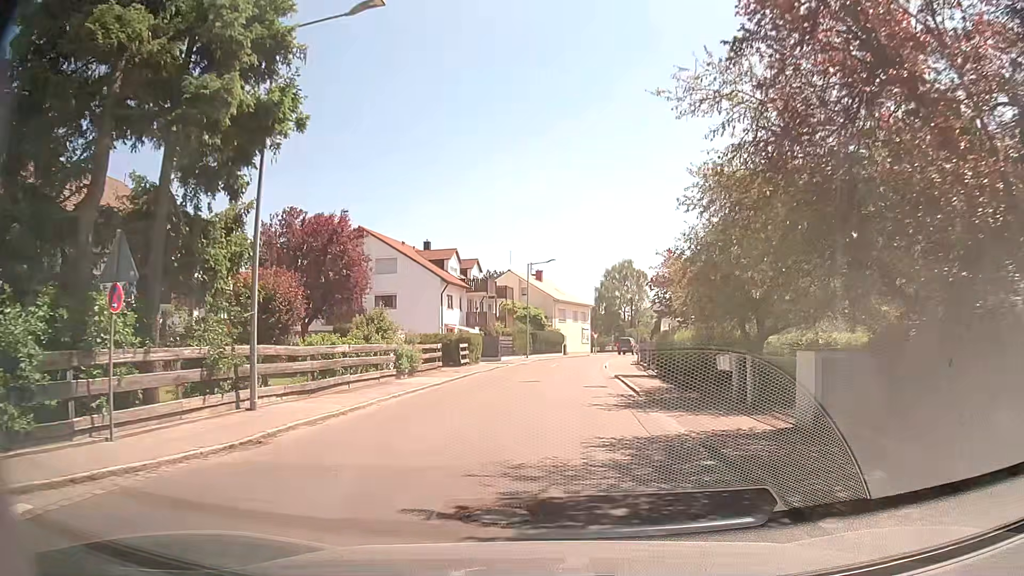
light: Day
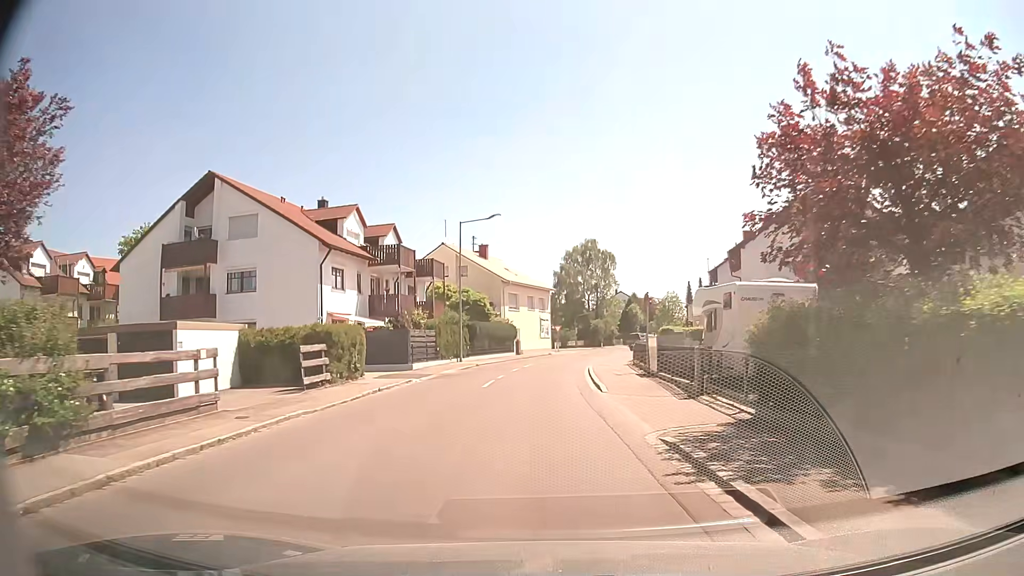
(+0.7, +19.8) m; +5°
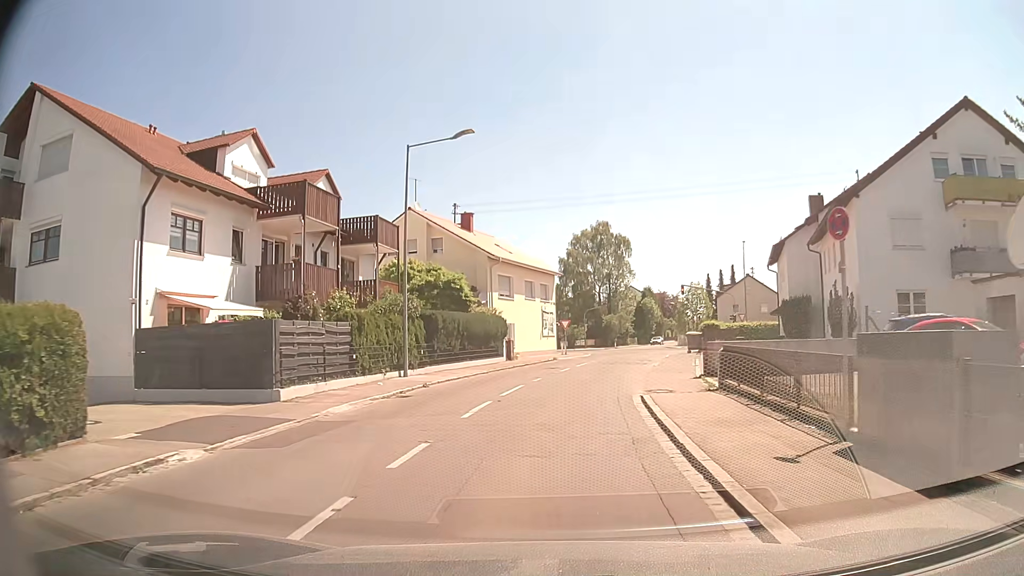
(-0.1, +16.1) m; -1°
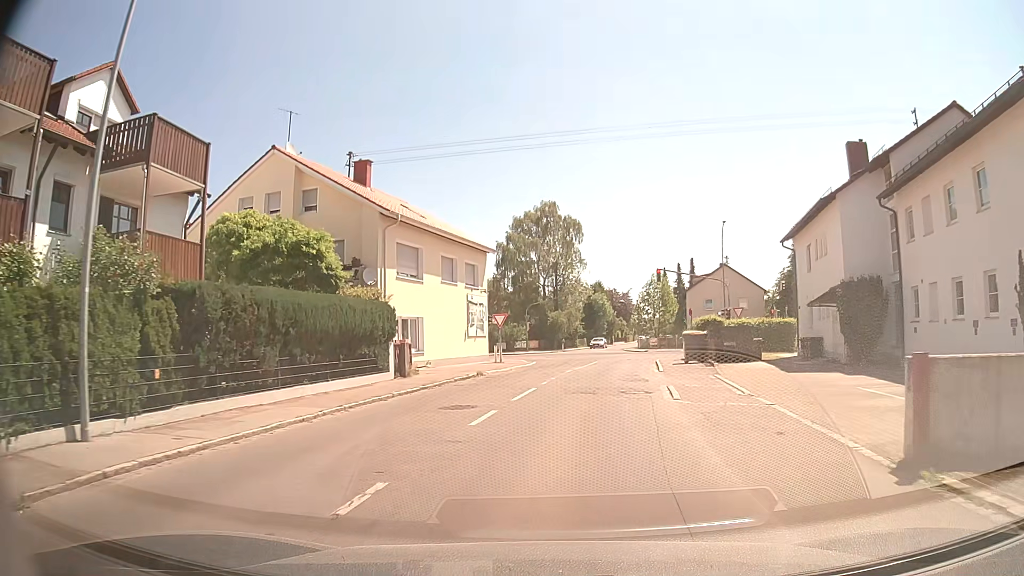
(+0.6, +15.0) m; +5°
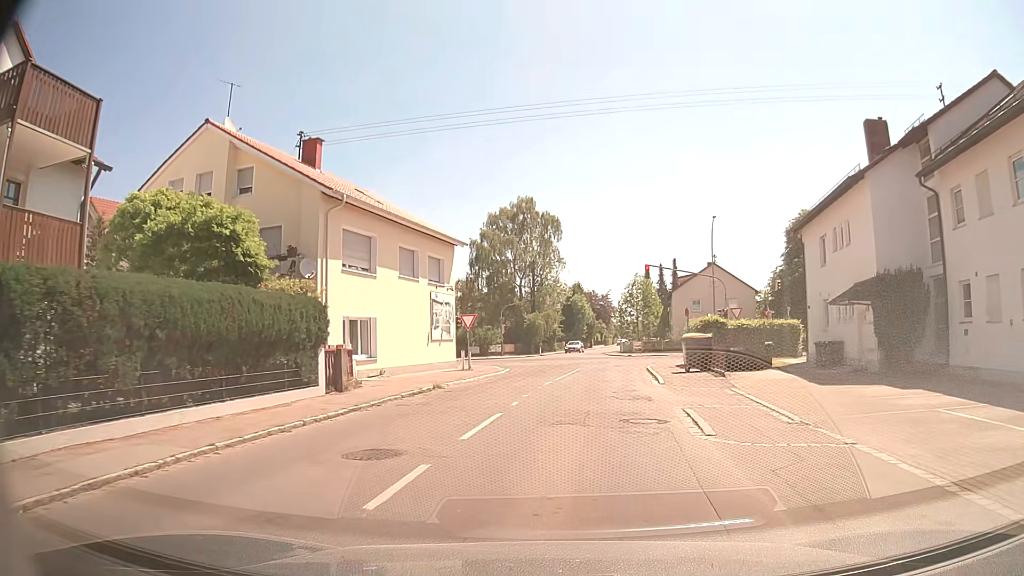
(+0.1, +4.7) m; +1°
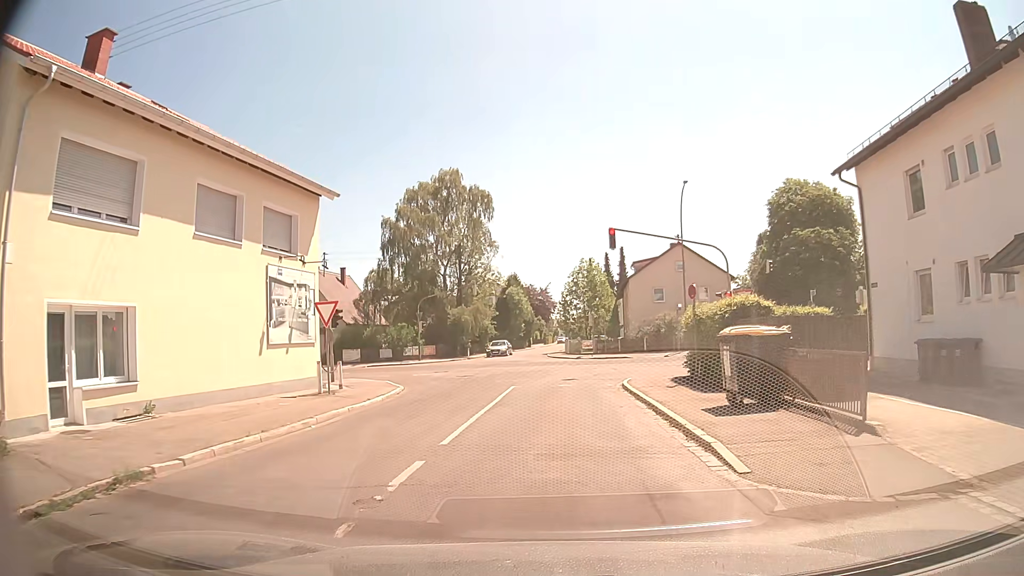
(+0.8, +12.8) m; +6°
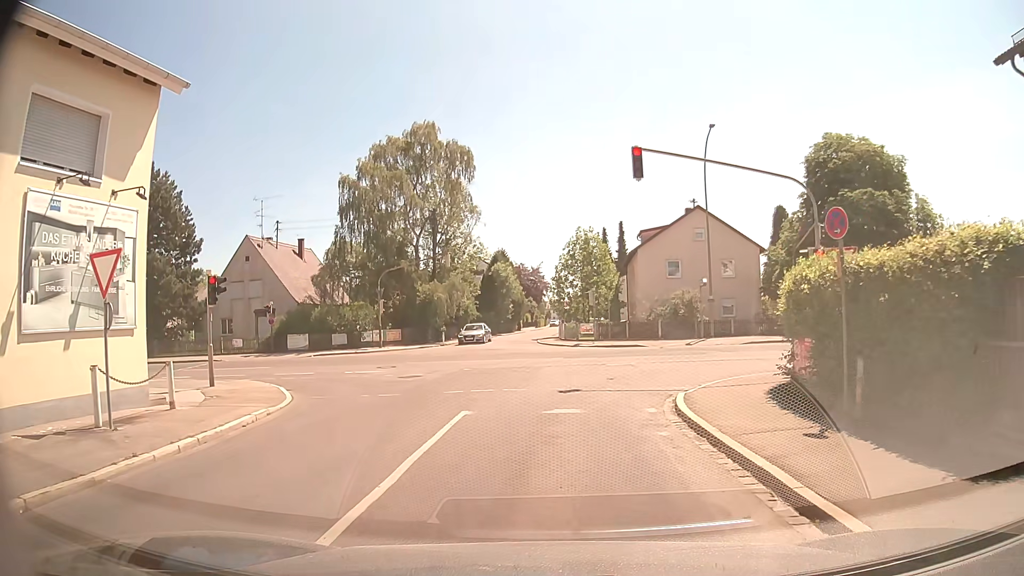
(+0.1, +10.0) m; -1°
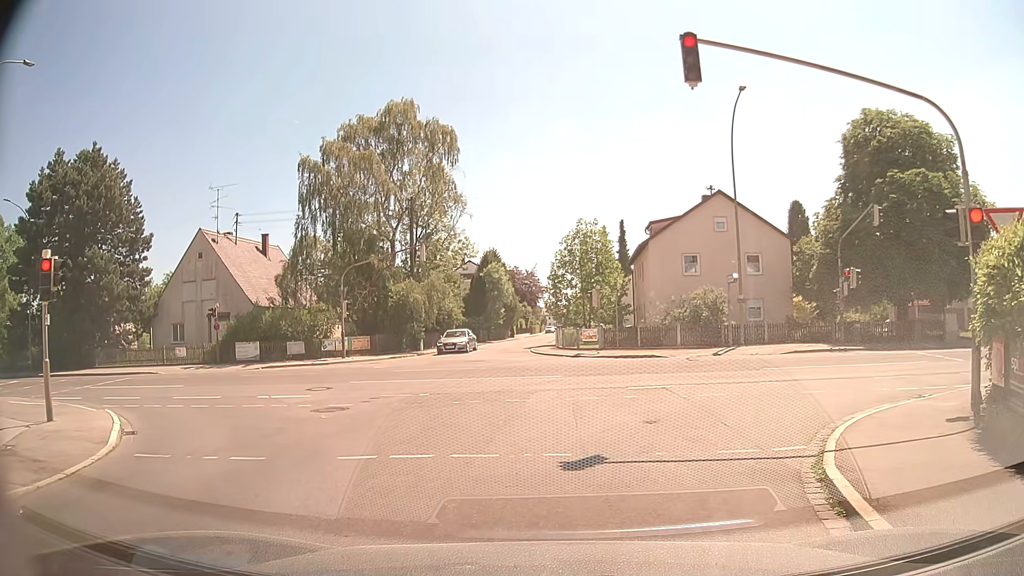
(+0.2, +6.7) m; +3°
